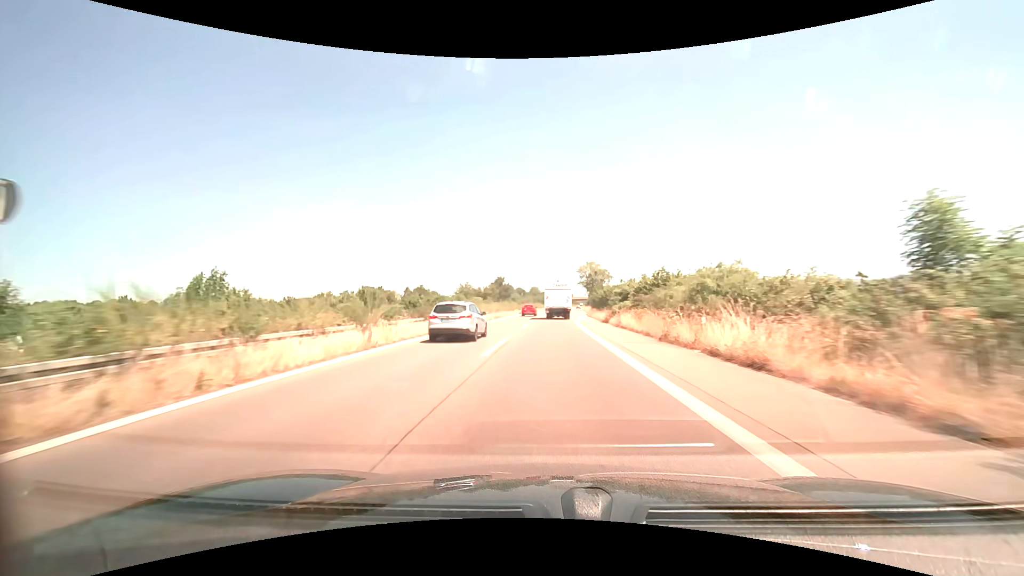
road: trunk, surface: asphalt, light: Day
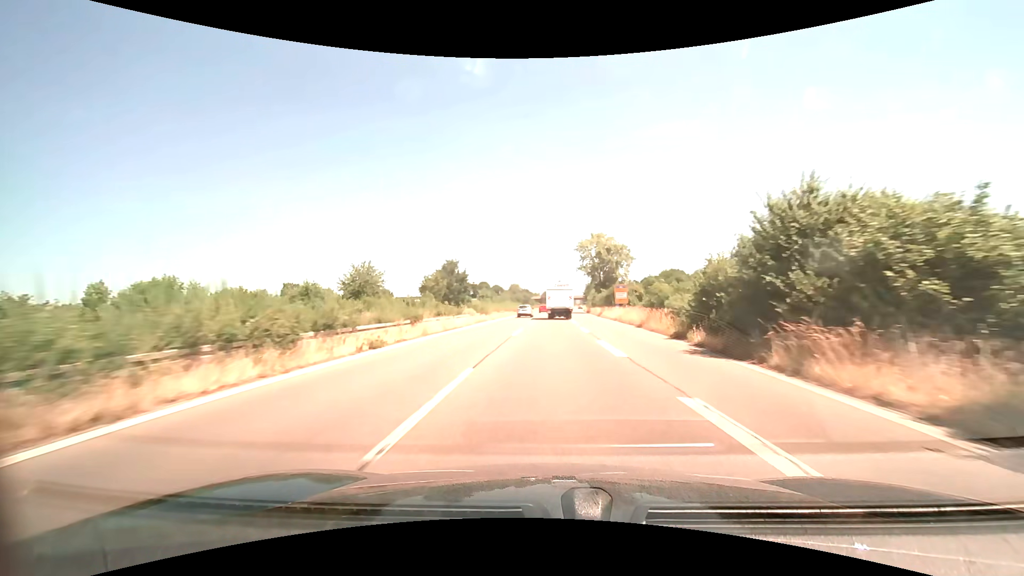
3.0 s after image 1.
(+1.0, +63.1) m; +2°
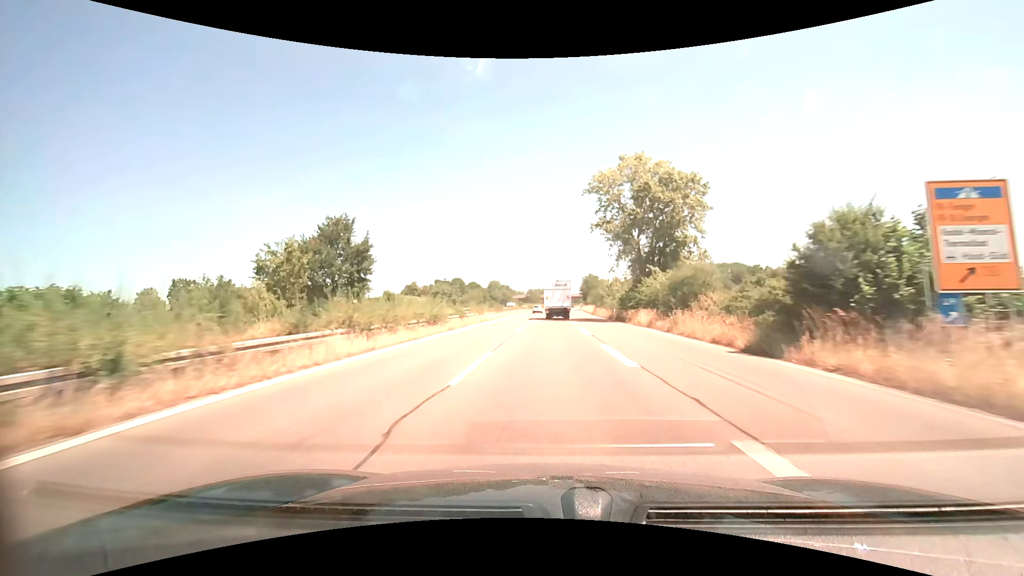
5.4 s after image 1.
(+0.6, +50.7) m; +2°
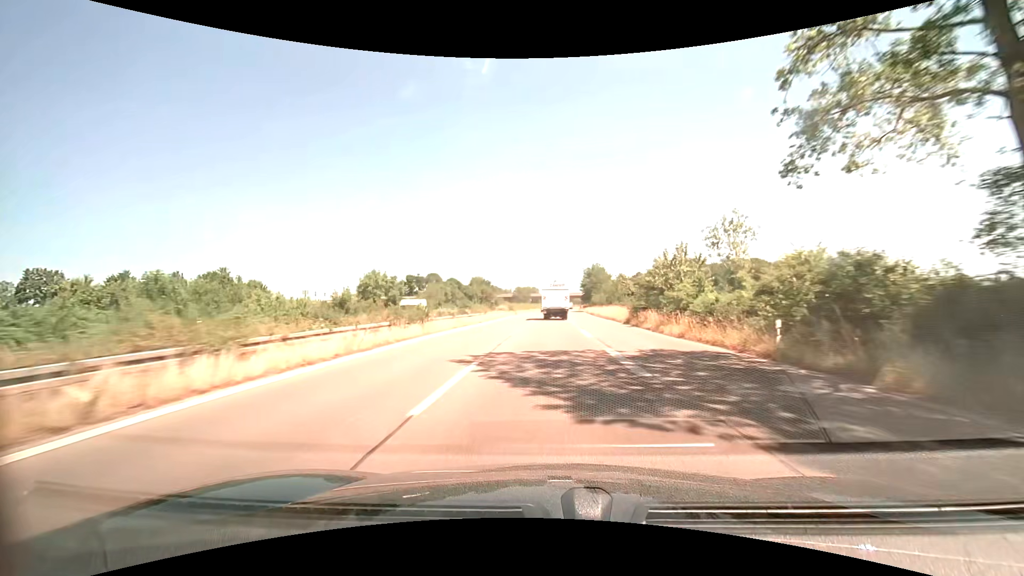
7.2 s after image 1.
(+0.3, +38.0) m; +1°
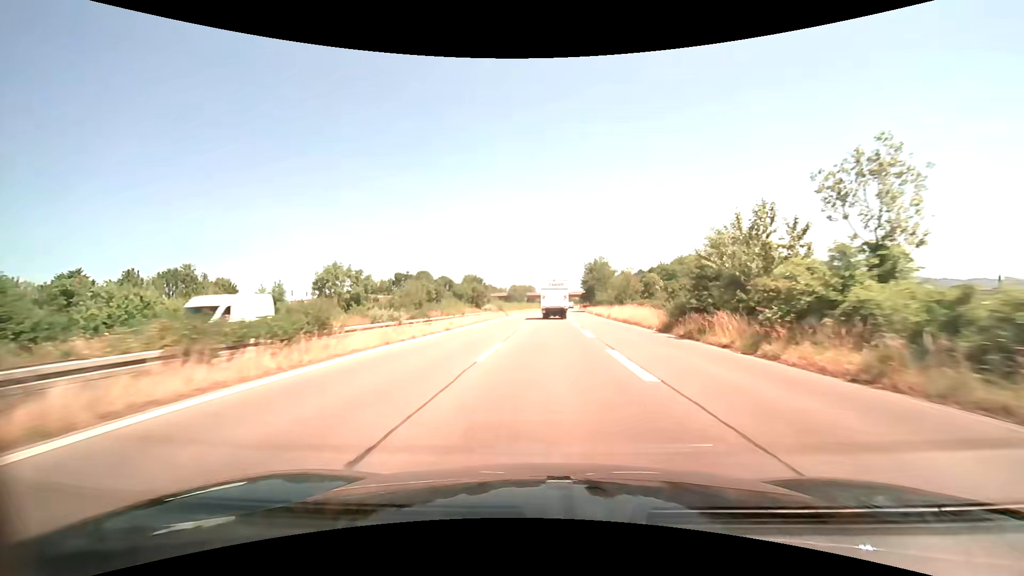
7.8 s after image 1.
(0.0, +12.6) m; 0°
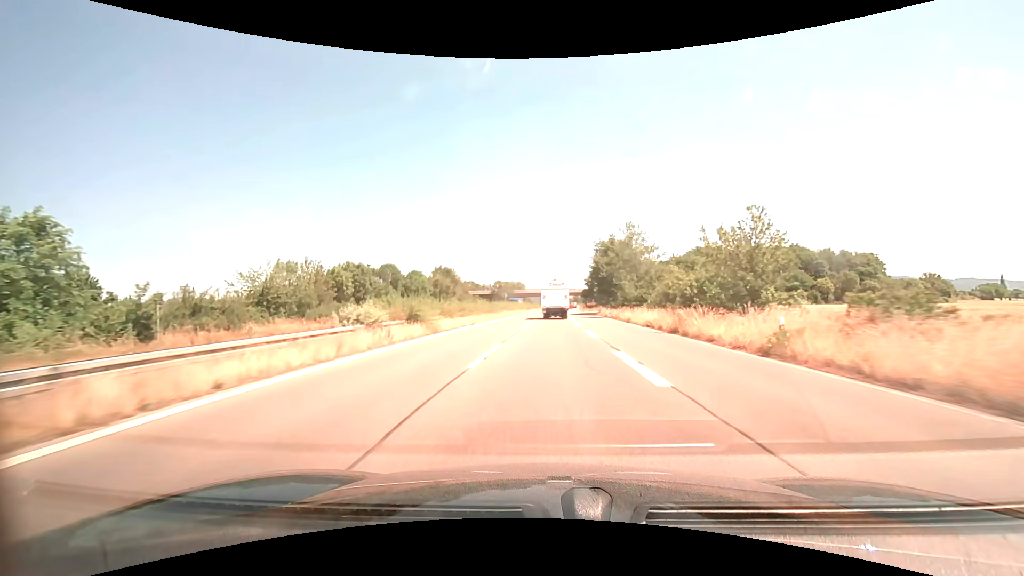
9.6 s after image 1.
(+0.4, +37.8) m; +1°
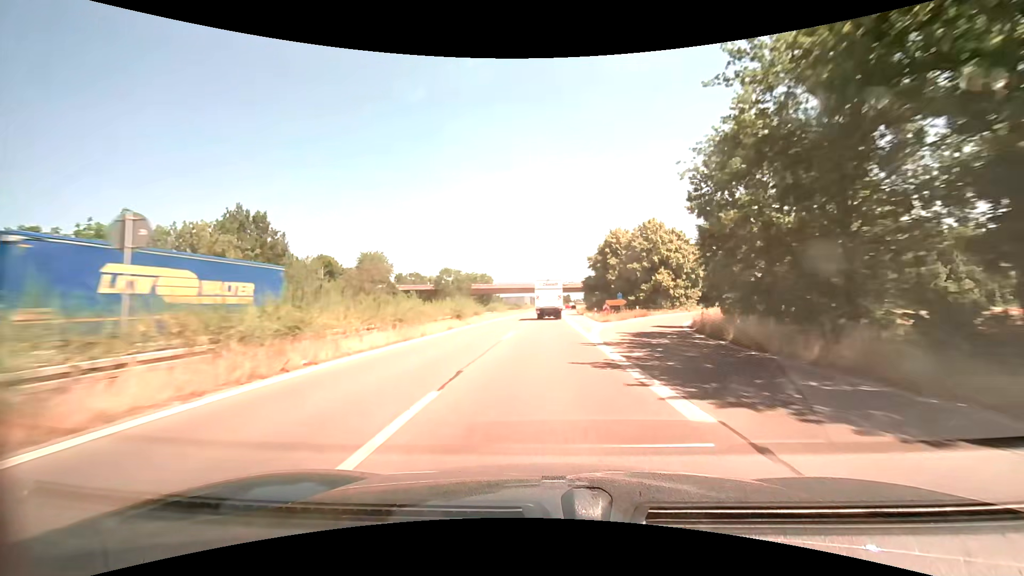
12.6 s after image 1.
(+1.2, +62.7) m; +2°
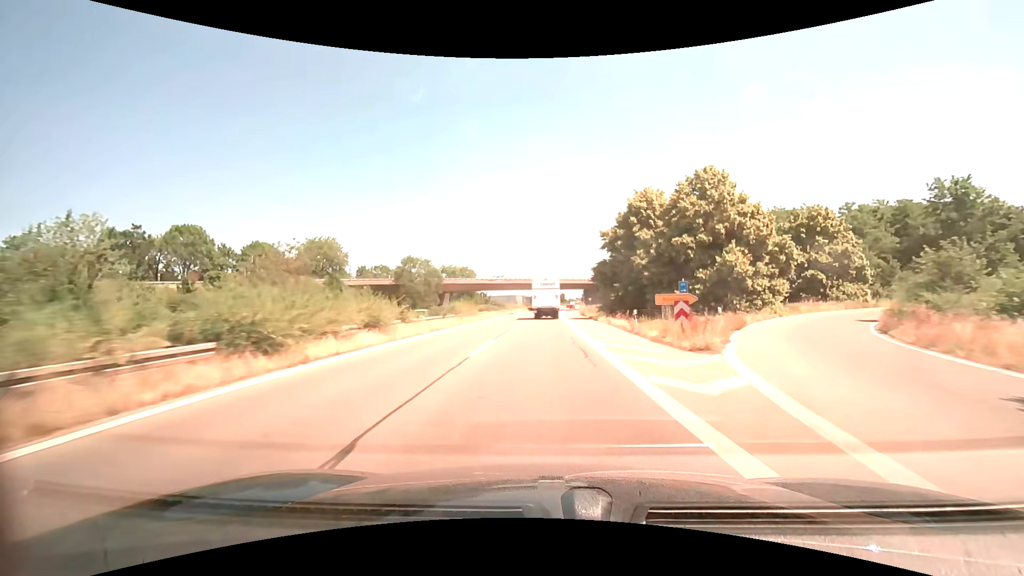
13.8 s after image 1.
(+0.2, +25.0) m; +1°
(0, +10) (0, +20) (0, +30) (0, +40) (+1, +50) (+1, +60) (+1, +70) (+1, +80) (+1, +90) (+2, +100) m
